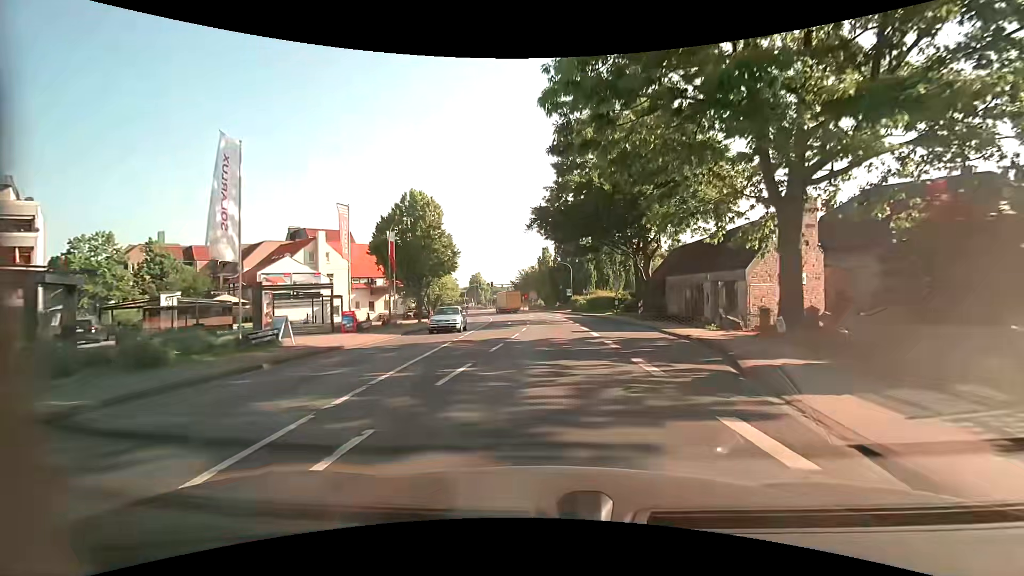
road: primary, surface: asphalt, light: Day
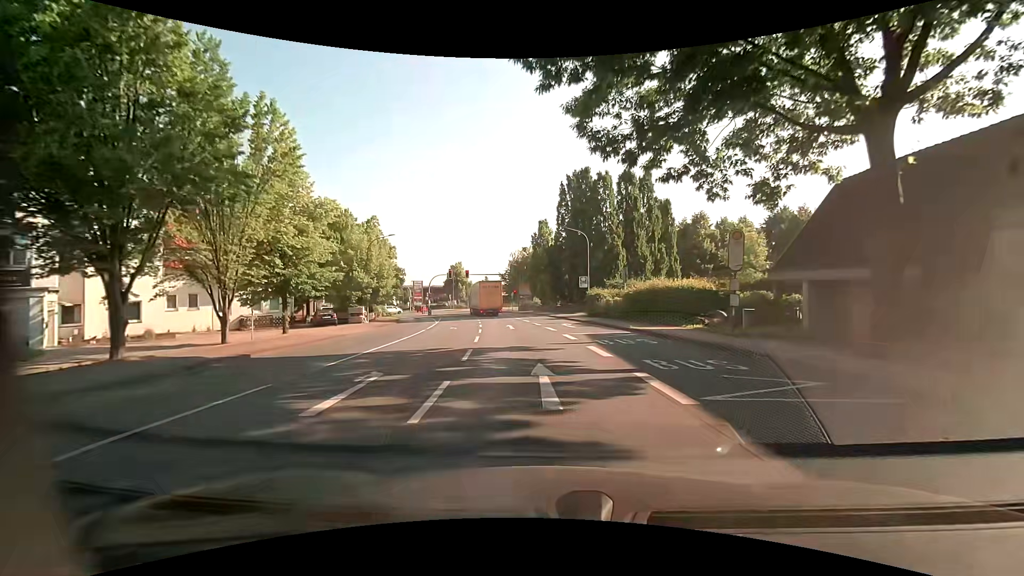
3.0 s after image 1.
(+0.1, +32.5) m; 0°
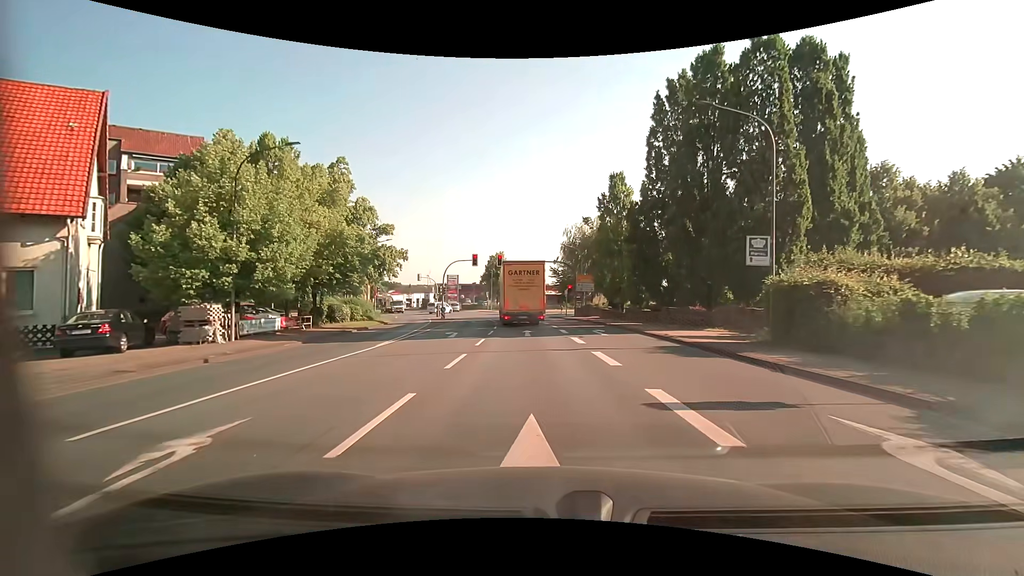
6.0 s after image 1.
(-1.1, +25.4) m; -6°
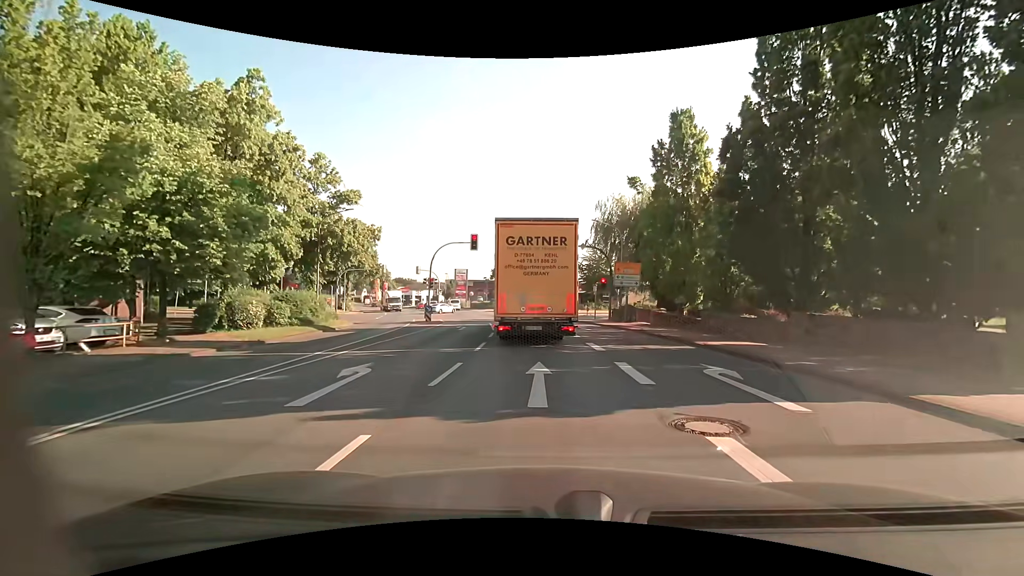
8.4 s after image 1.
(-0.3, +14.3) m; -2°
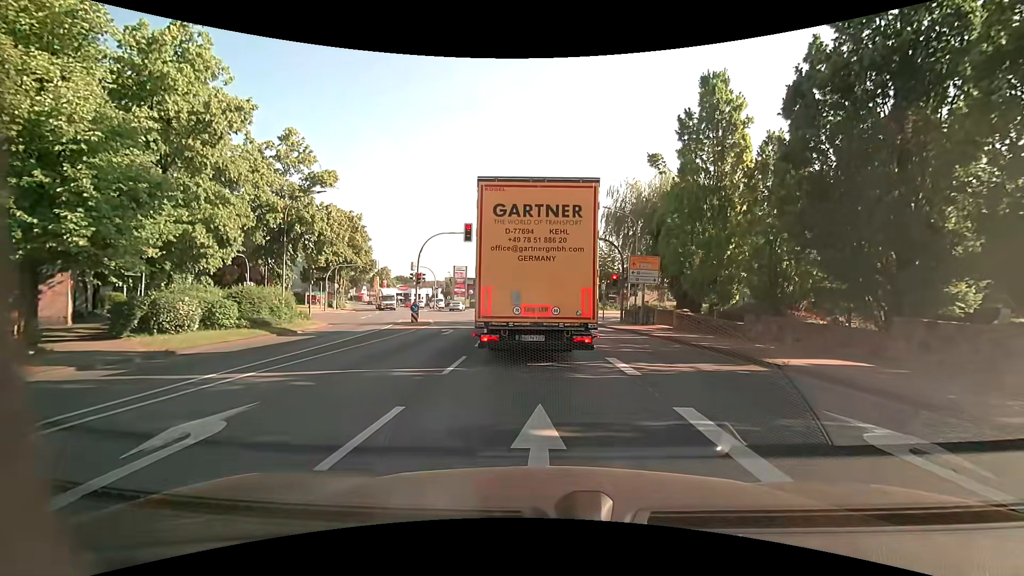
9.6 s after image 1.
(-0.1, +4.6) m; -2°
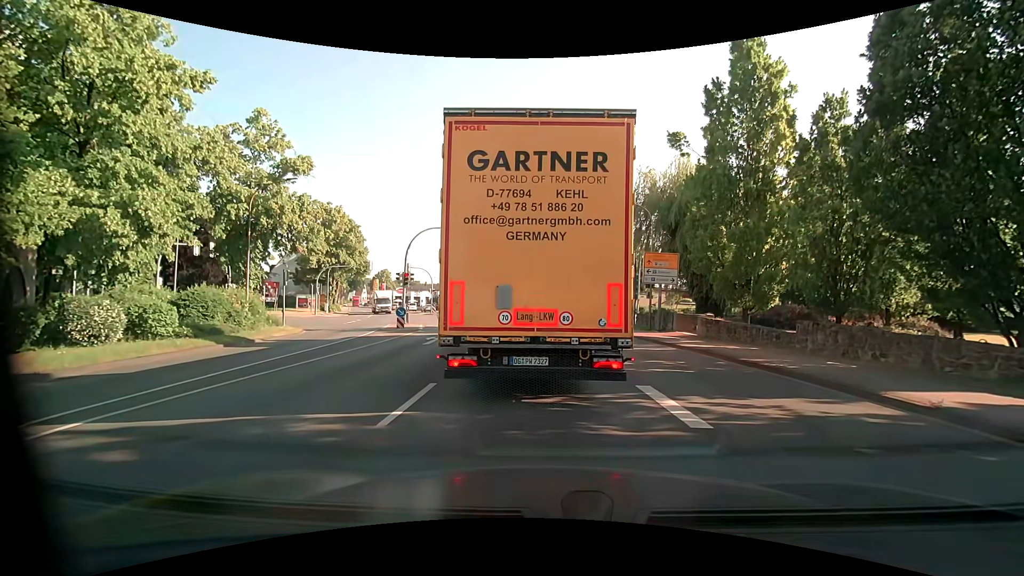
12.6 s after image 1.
(0.0, +3.5) m; -2°
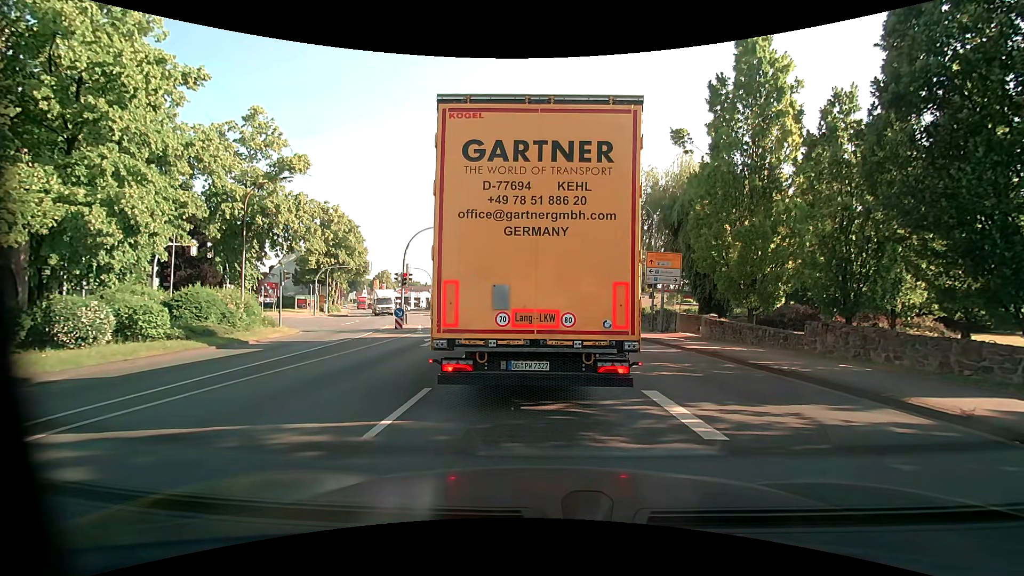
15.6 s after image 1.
(0.0, +0.5) m; 0°
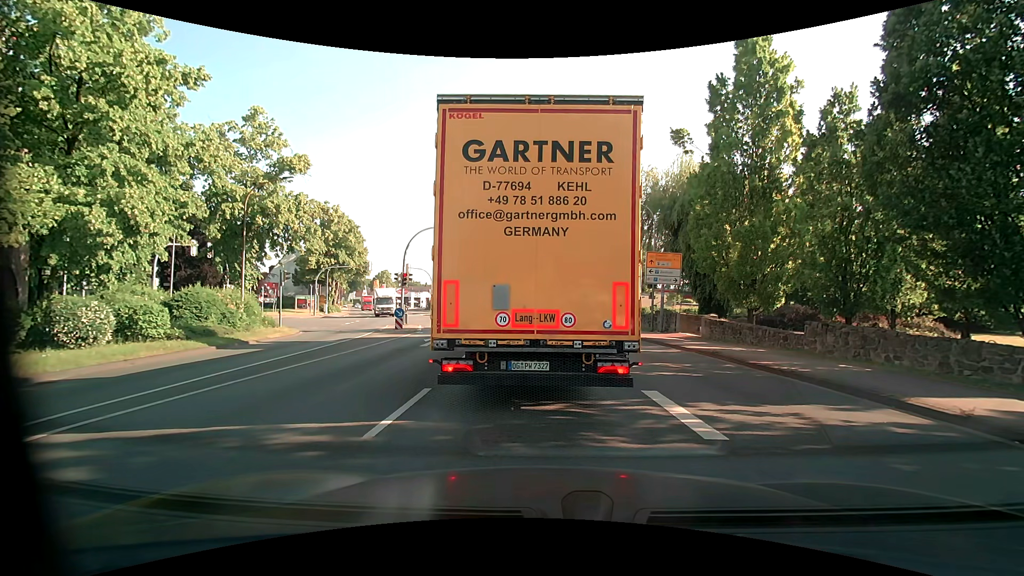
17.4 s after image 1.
(0.0, 0.0) m; 0°
(0, +10) (0, +20) (-1, +30) (-2, +40) (-4, +50) (-6, +59) (-9, +69) (-12, +79) (-16, +88) (-19, +97) m
